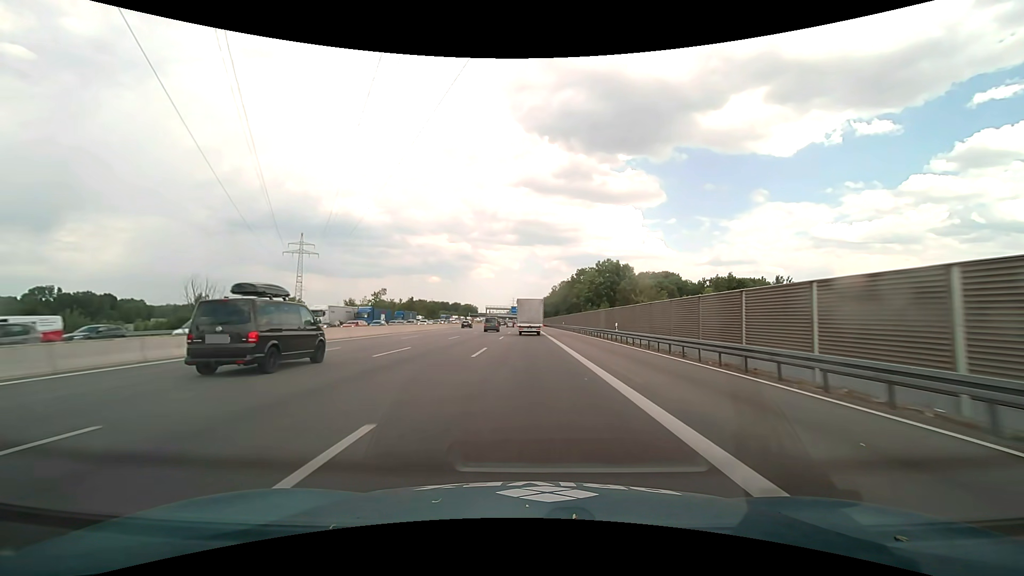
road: motorway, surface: asphalt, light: Day
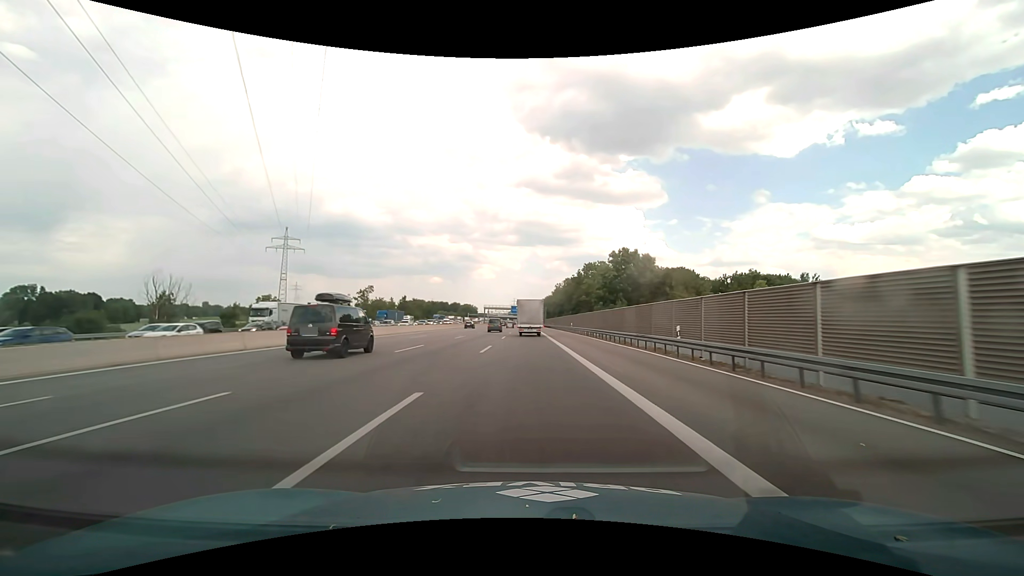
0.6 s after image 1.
(0.0, +15.2) m; 0°
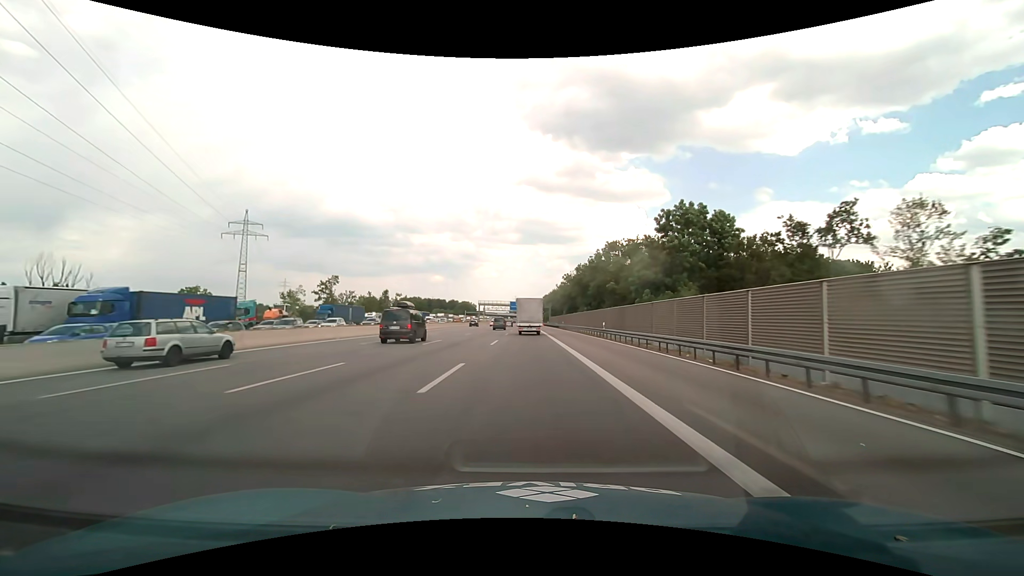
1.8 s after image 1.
(0.0, +30.3) m; 0°
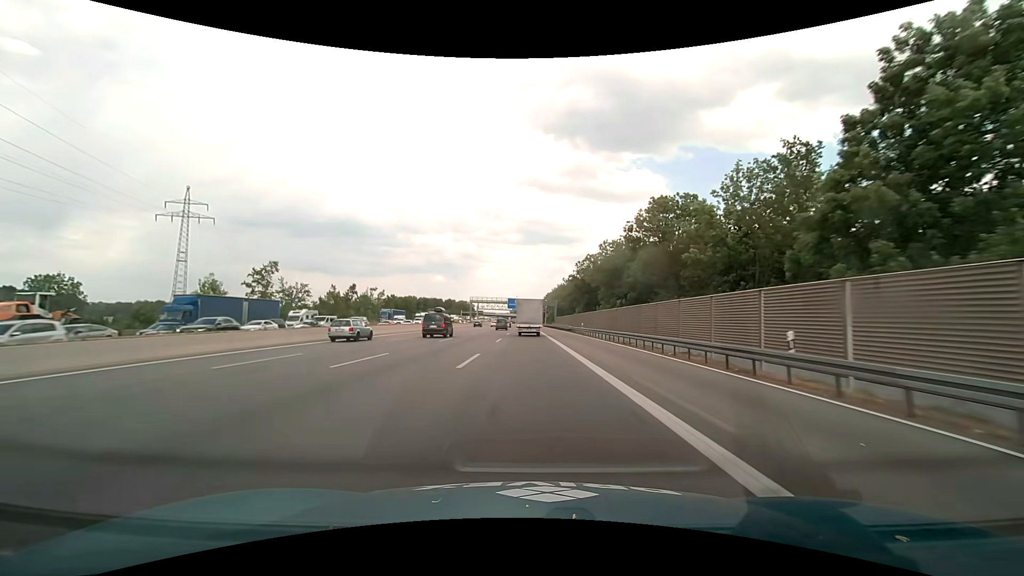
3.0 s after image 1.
(-0.1, +30.3) m; 0°
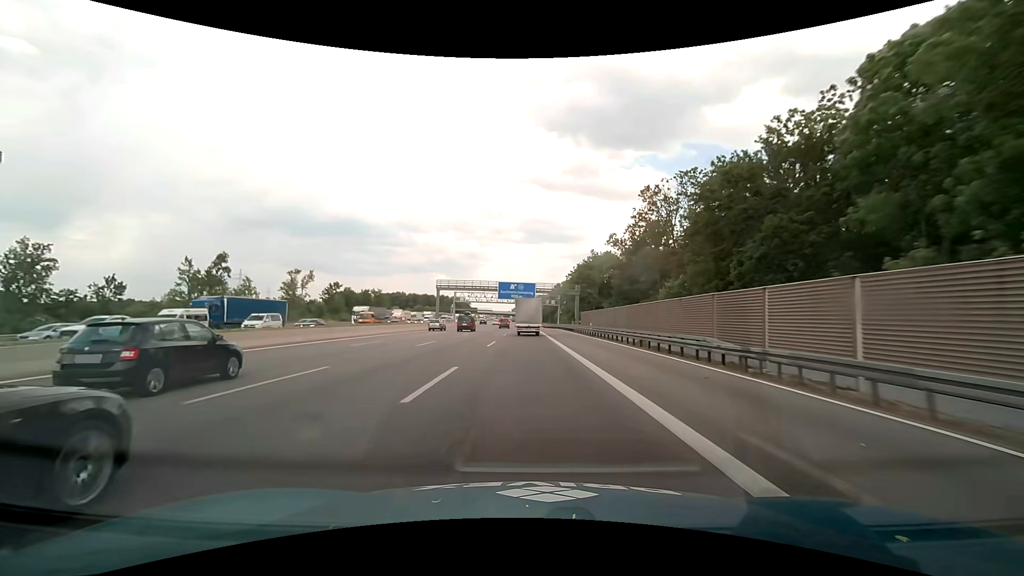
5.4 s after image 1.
(-0.3, +60.5) m; 0°
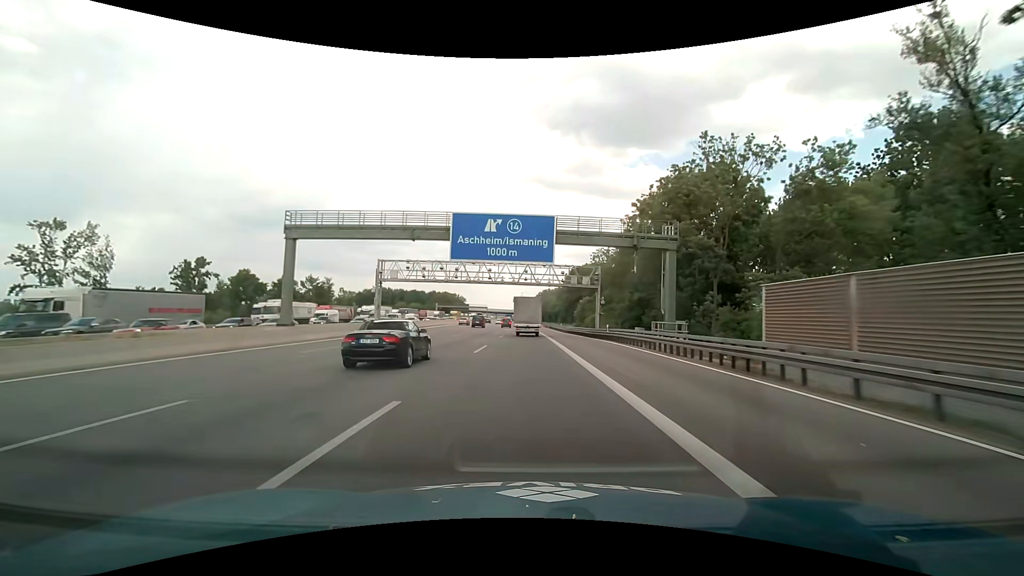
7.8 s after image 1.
(-0.2, +59.9) m; 0°
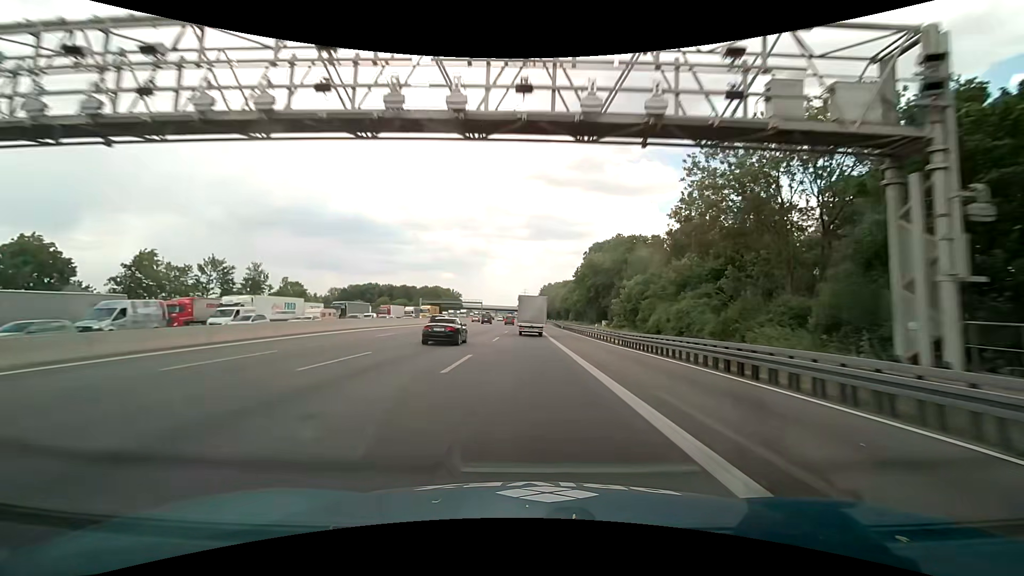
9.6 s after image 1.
(-0.2, +44.1) m; 0°
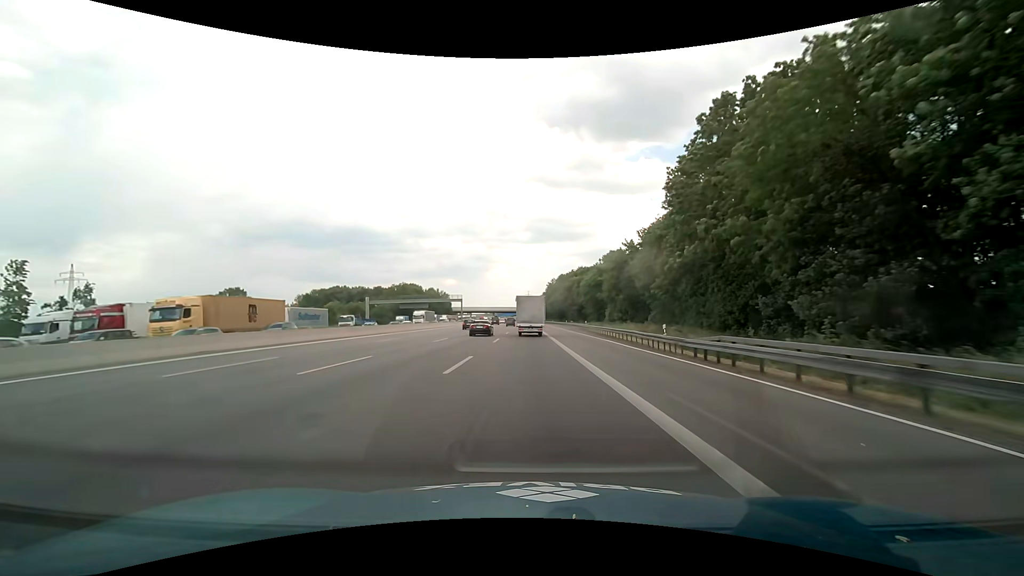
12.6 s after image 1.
(-0.4, +72.1) m; -1°
(0, +10) (0, +20) (0, +30) (0, +40) (0, +50) (0, +60) (0, +70) (0, +80) (0, +90) (-1, +100) m
